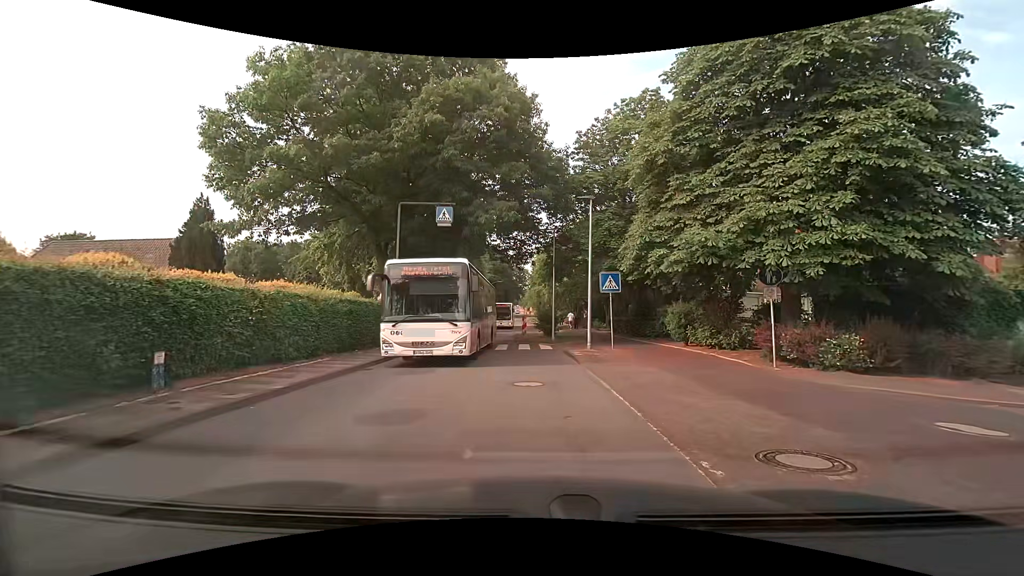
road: residential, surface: asphalt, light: Day
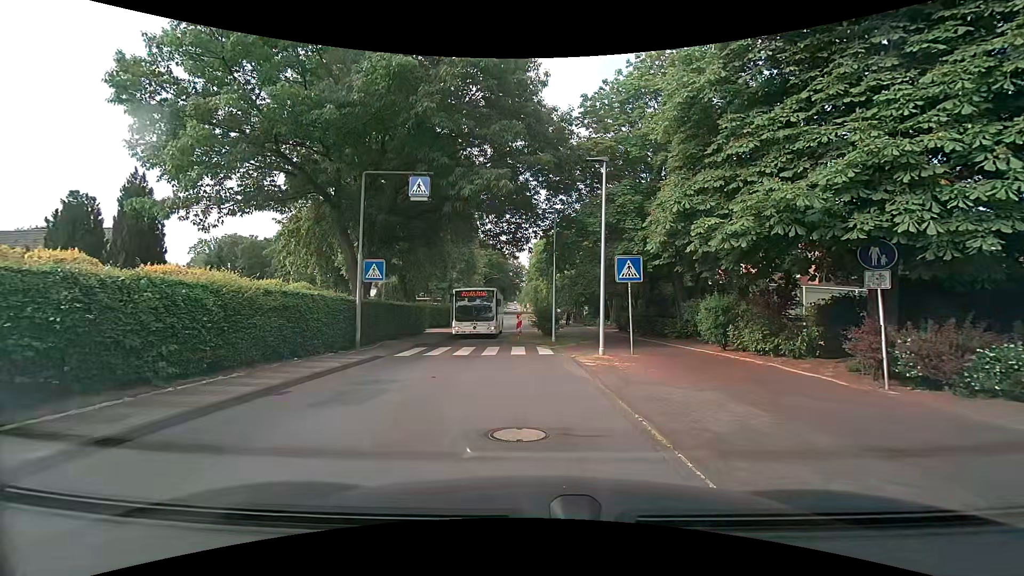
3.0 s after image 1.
(-0.1, +4.2) m; -2°
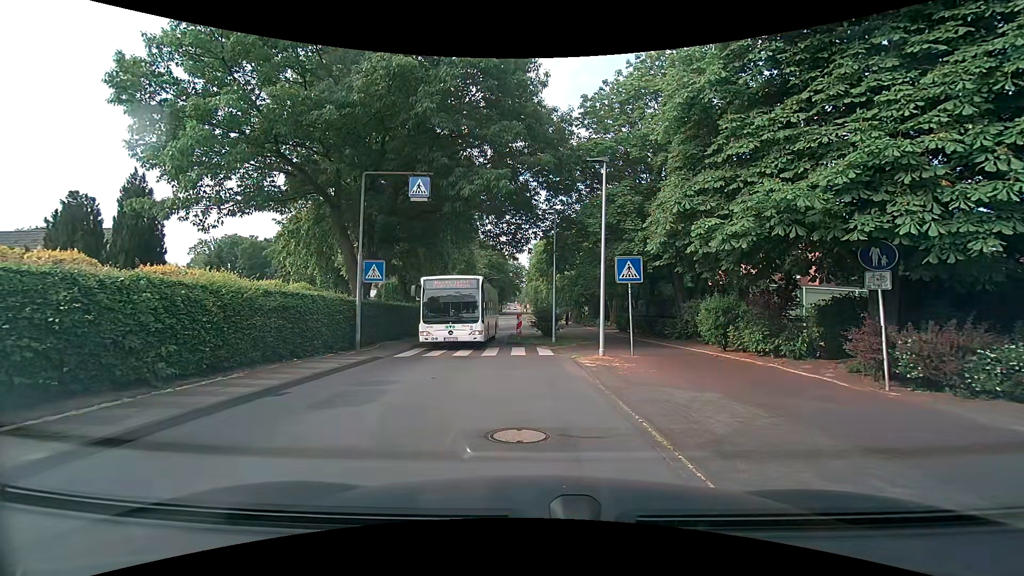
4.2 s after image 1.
(0.0, +0.1) m; 0°
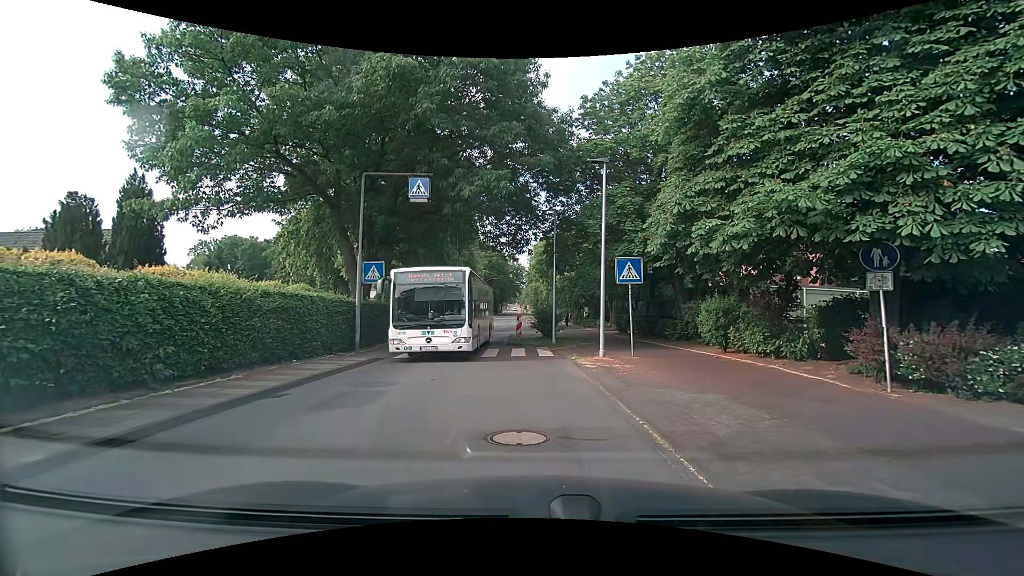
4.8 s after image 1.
(0.0, 0.0) m; 0°
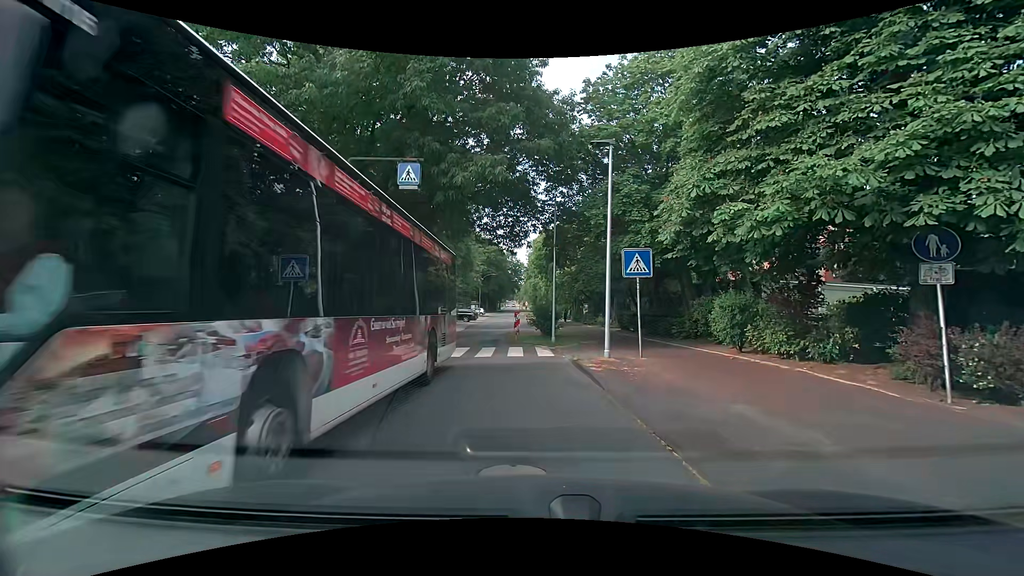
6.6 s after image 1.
(0.0, +1.4) m; 0°
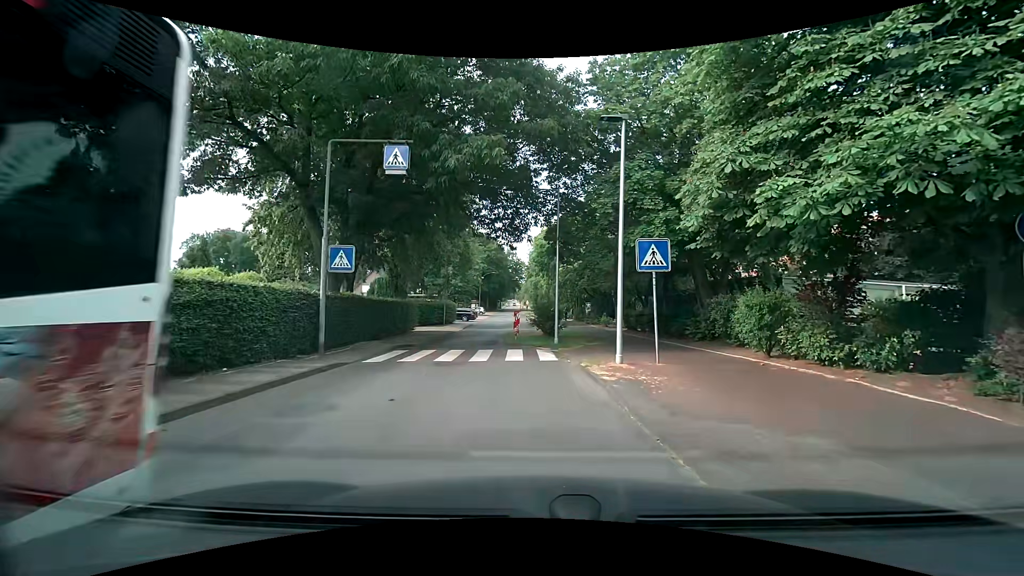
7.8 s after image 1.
(0.0, +1.8) m; +2°
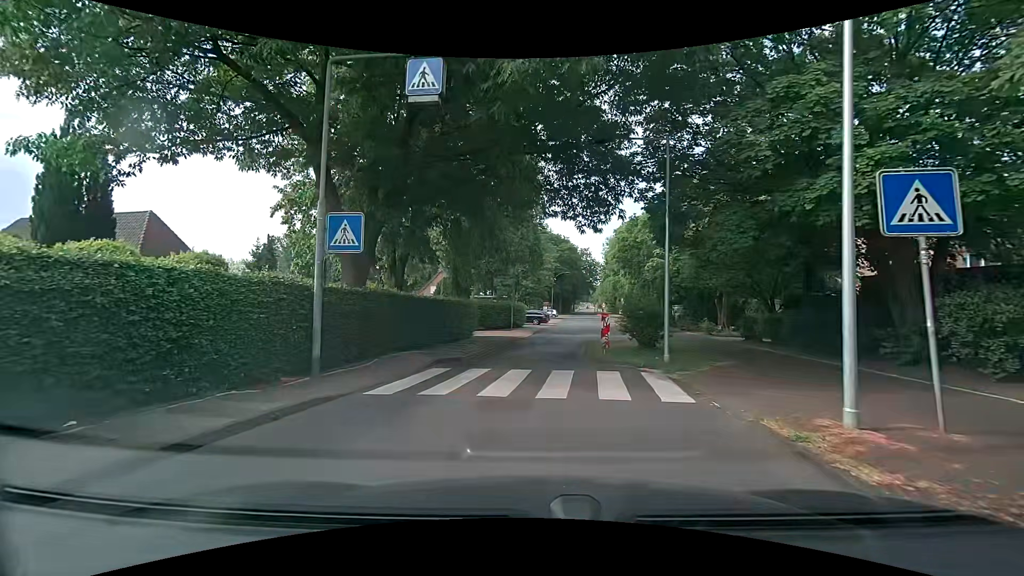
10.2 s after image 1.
(-0.5, +6.0) m; -9°
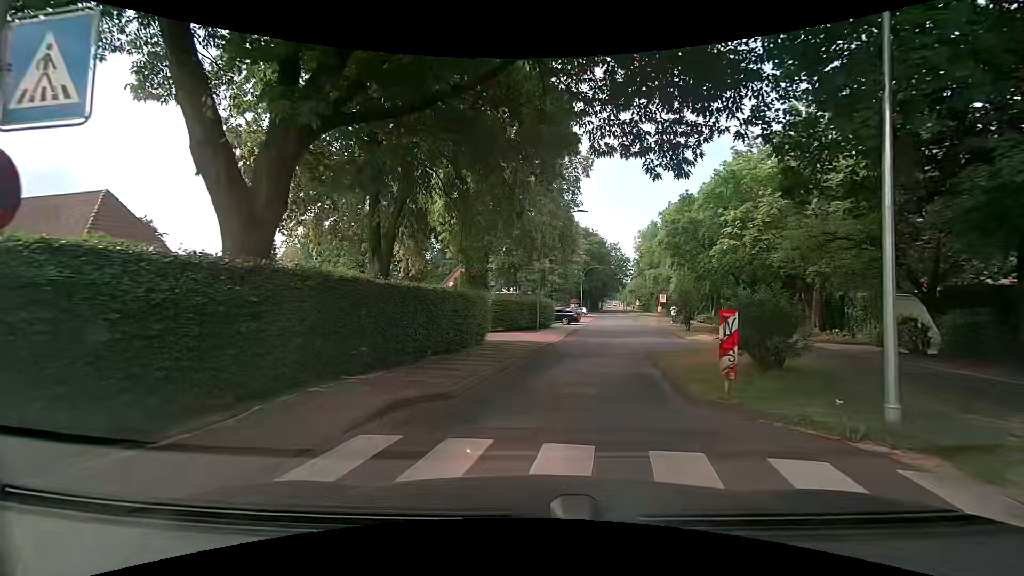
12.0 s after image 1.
(-0.3, +7.3) m; -4°
(+1, +10) (+2, +20) (+5, +30) (+7, +39) (+9, +49) (+11, +59) (+13, +69) (+14, +79) (+16, +88) (+17, +98) m
